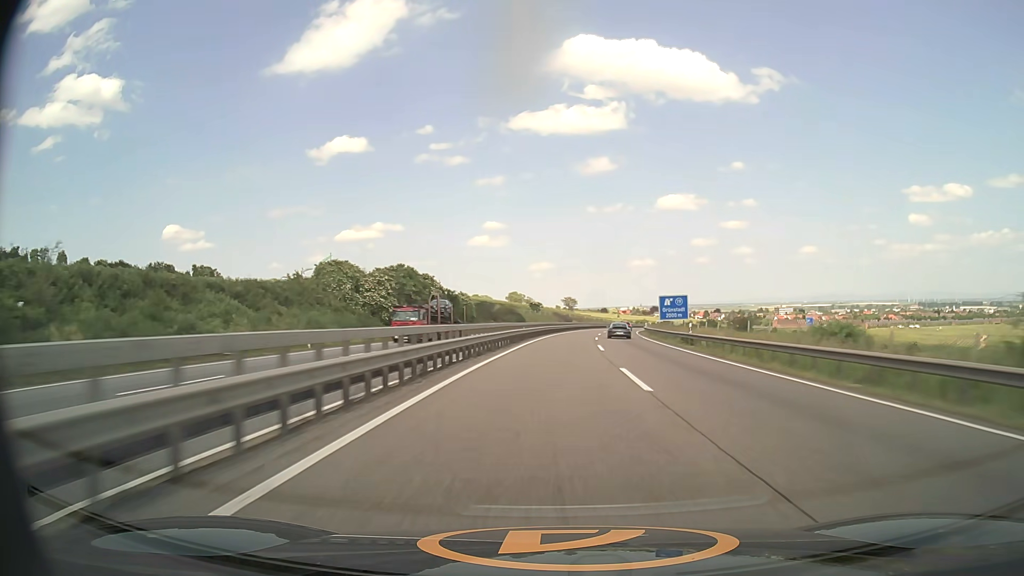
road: motorway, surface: asphalt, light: Day
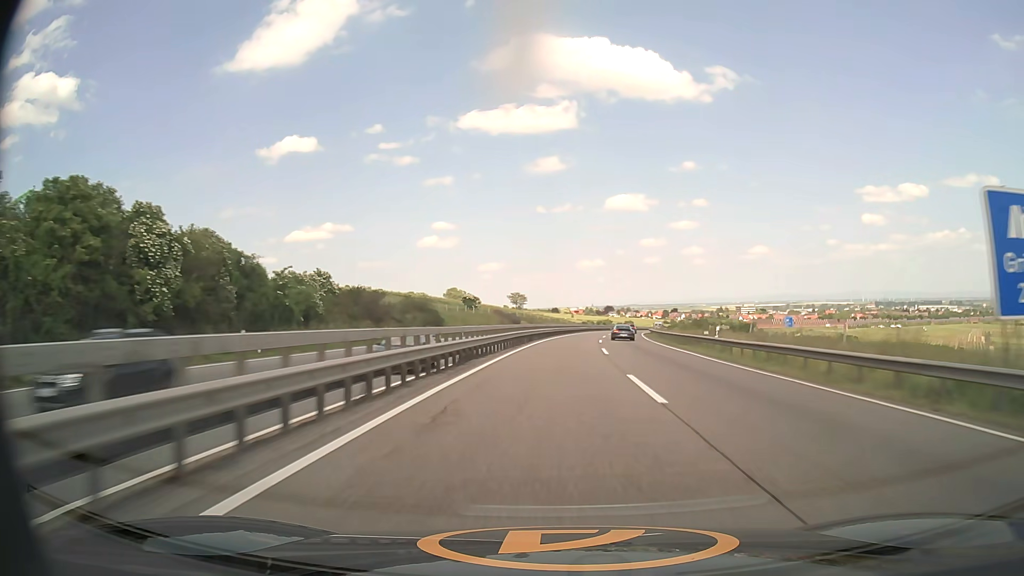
(+2.2, +55.6) m; +4°
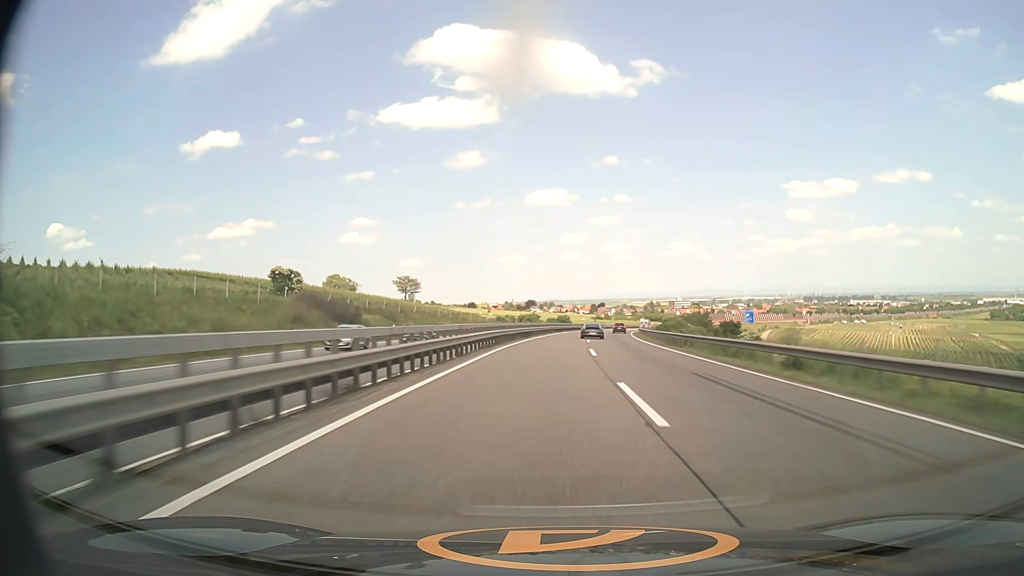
(+4.5, +74.3) m; +7°
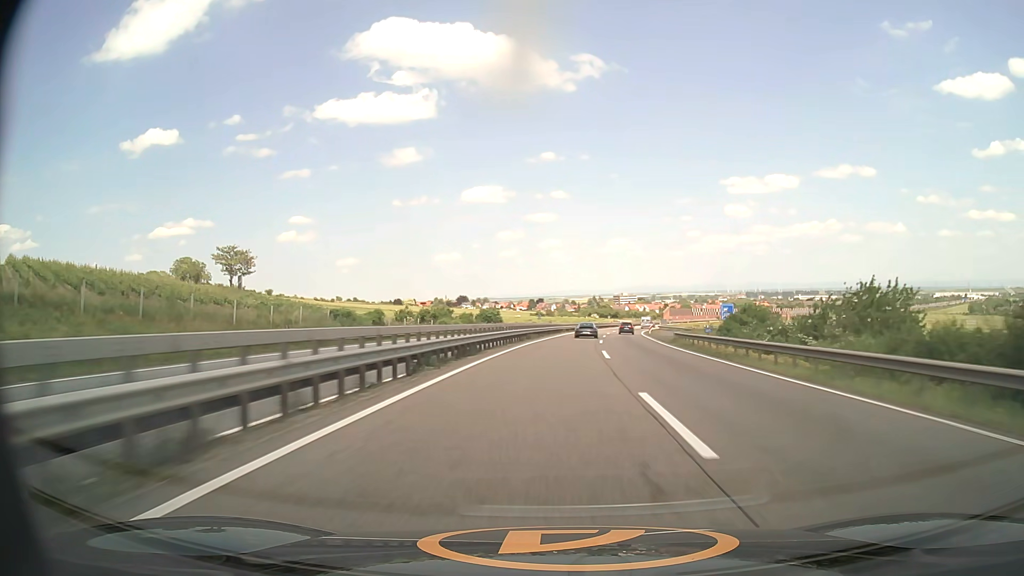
(+3.2, +73.7) m; +5°
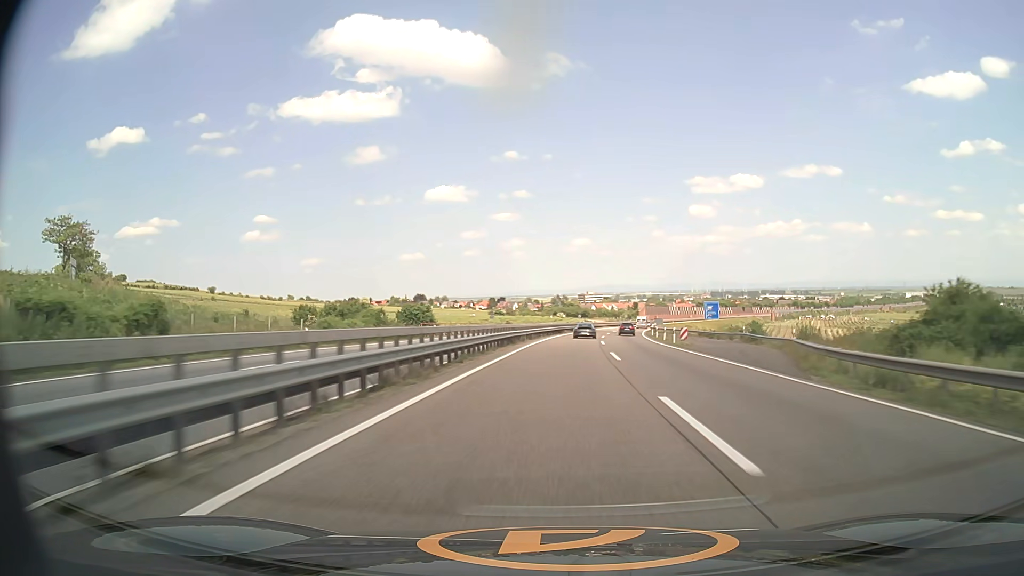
(+1.0, +36.4) m; +3°
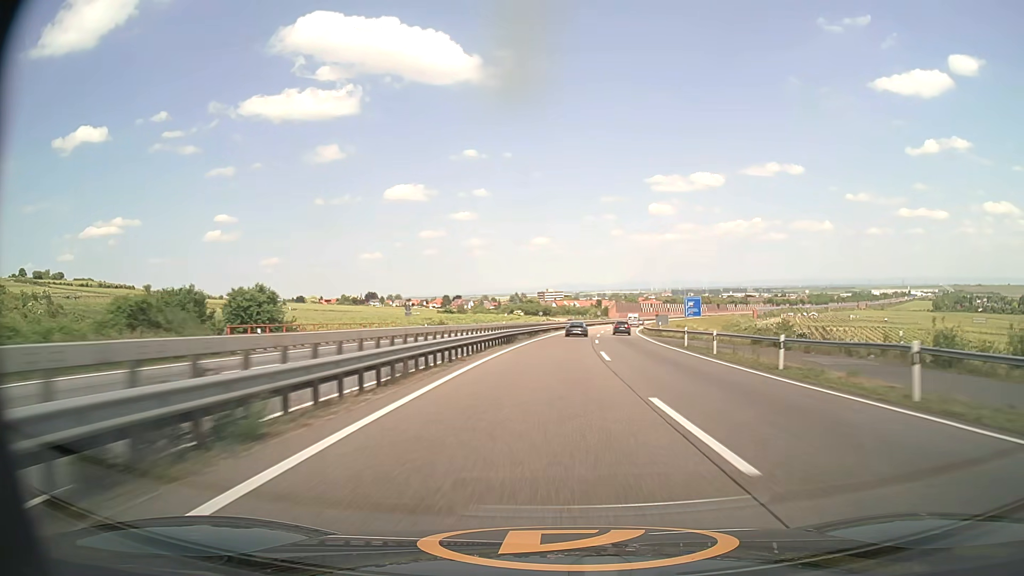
(+1.1, +36.2) m; +4°
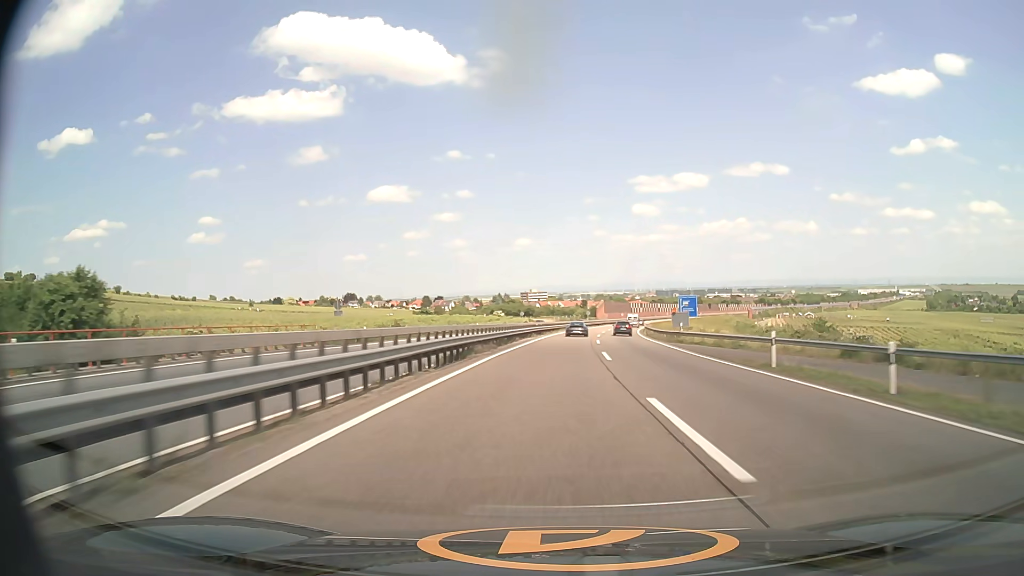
(+0.2, +18.1) m; +2°
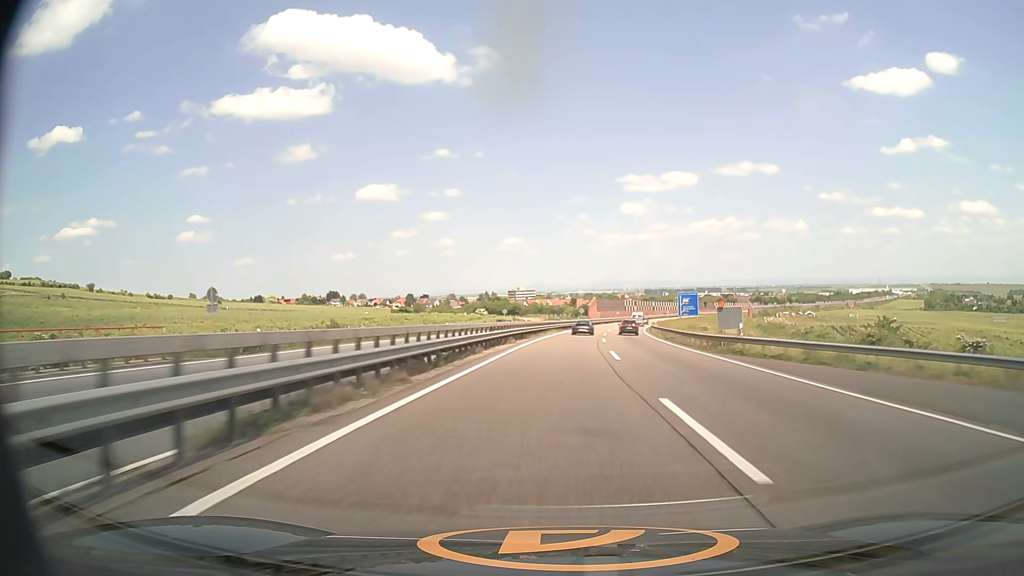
(+0.1, +18.1) m; +1°
